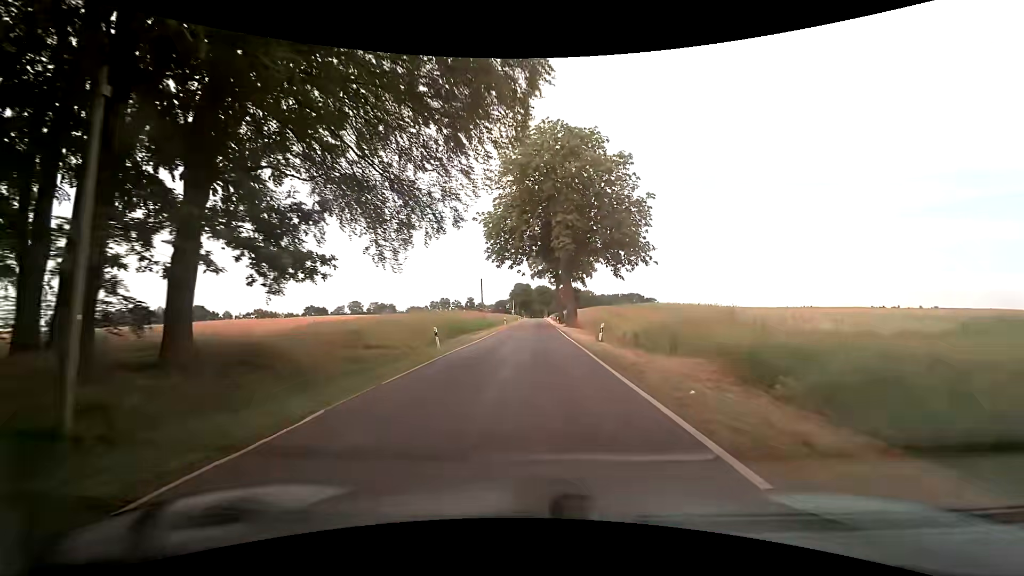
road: tertiary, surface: asphalt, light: Day
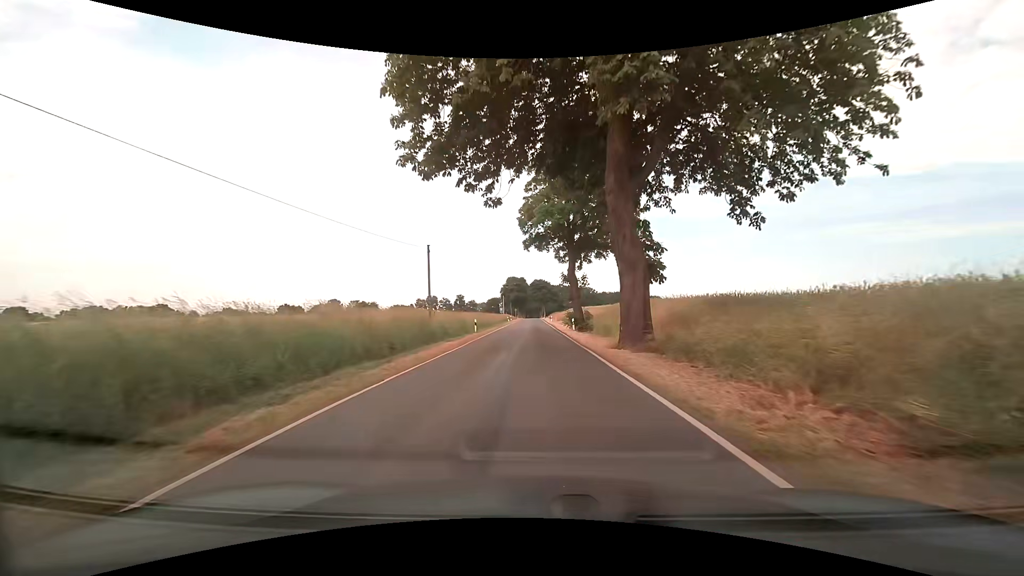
(0.0, +31.0) m; +1°
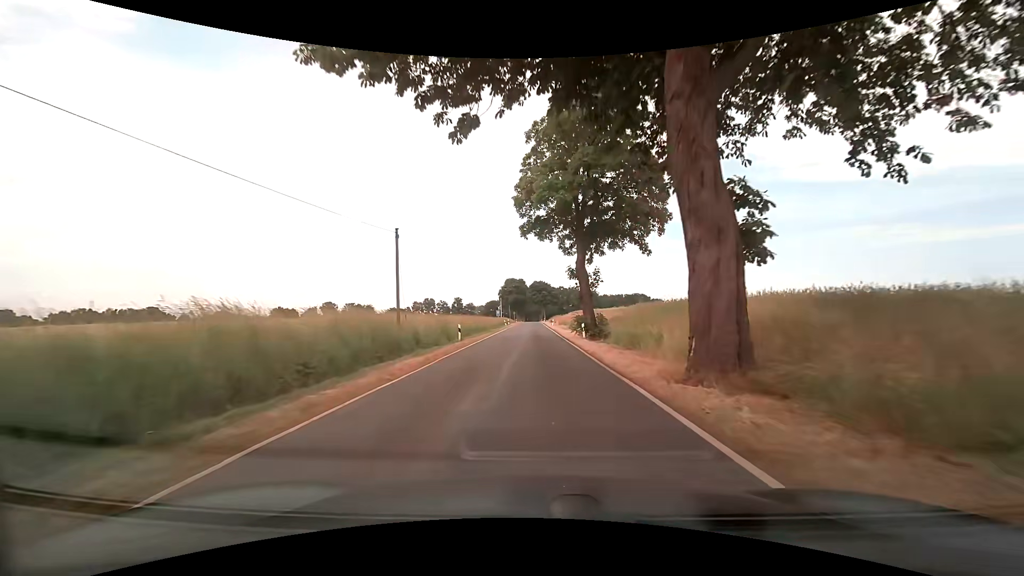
(0.0, +7.7) m; 0°
(0, +10) (0, +20) (0, +30) (0, +40) (0, +50) (0, +60) (0, +70) (0, +80) (0, +90) (0, +100) m
